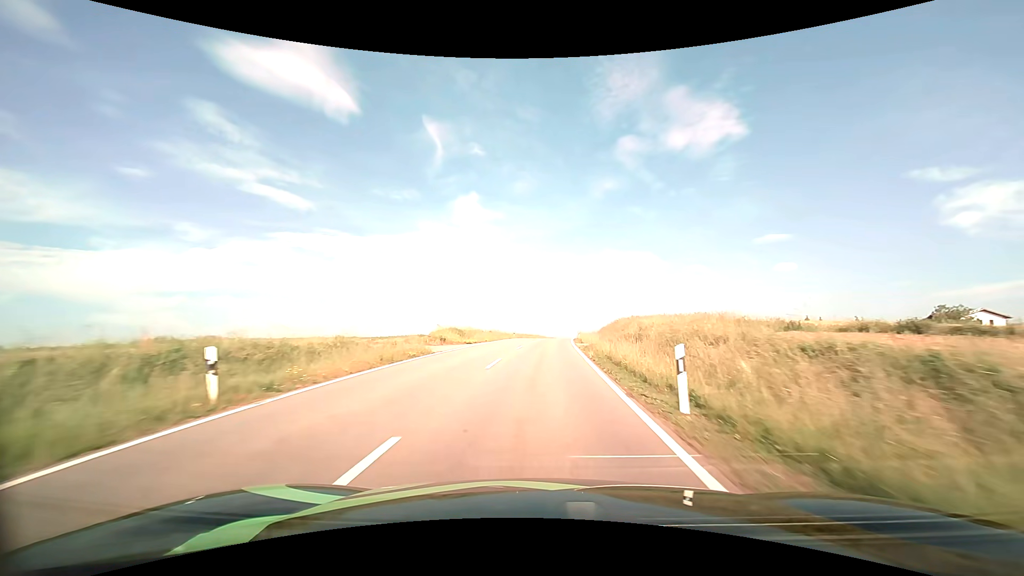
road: tertiary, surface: asphalt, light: Day
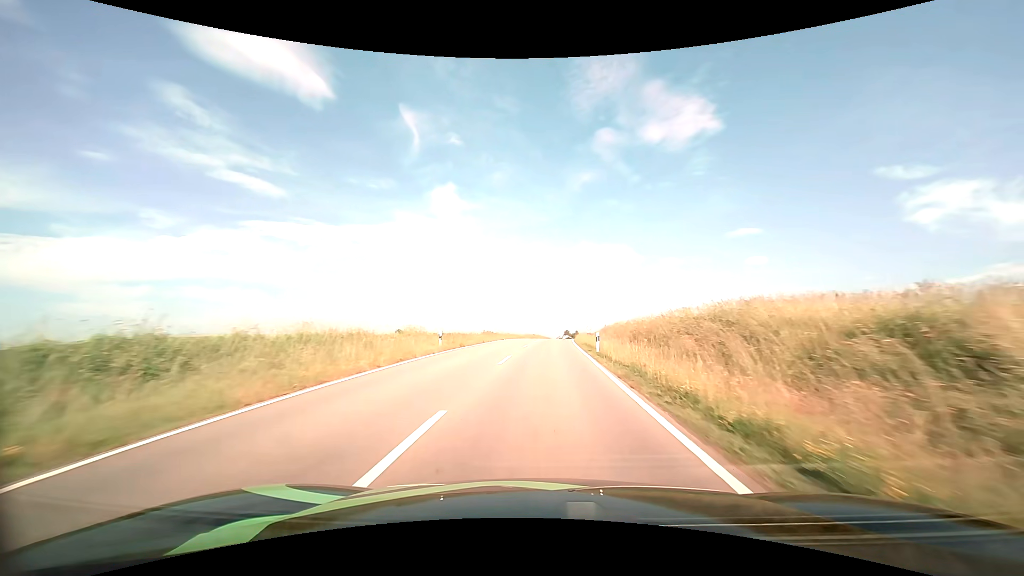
(+0.7, +35.5) m; +3°
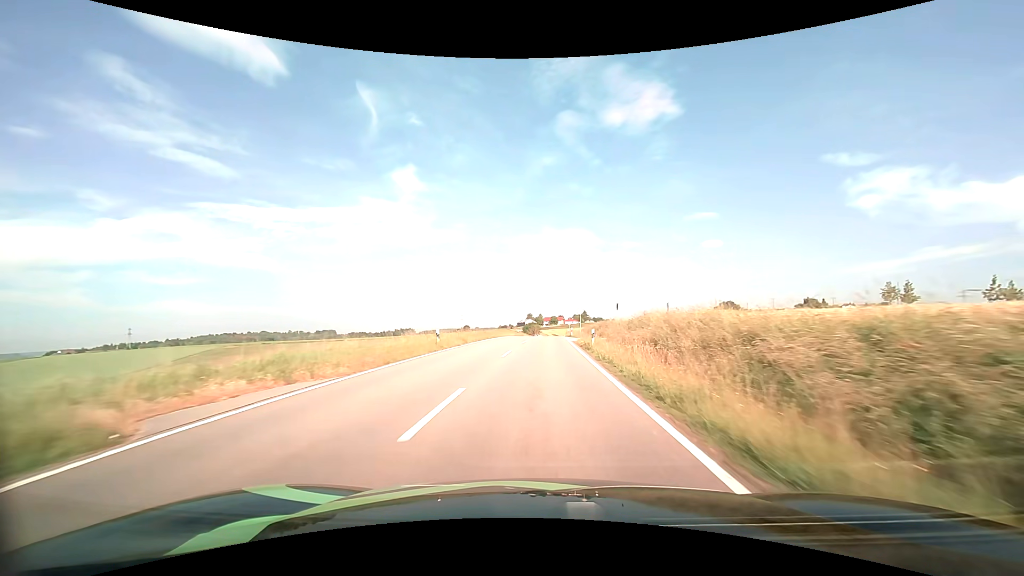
(+2.5, +58.9) m; +4°
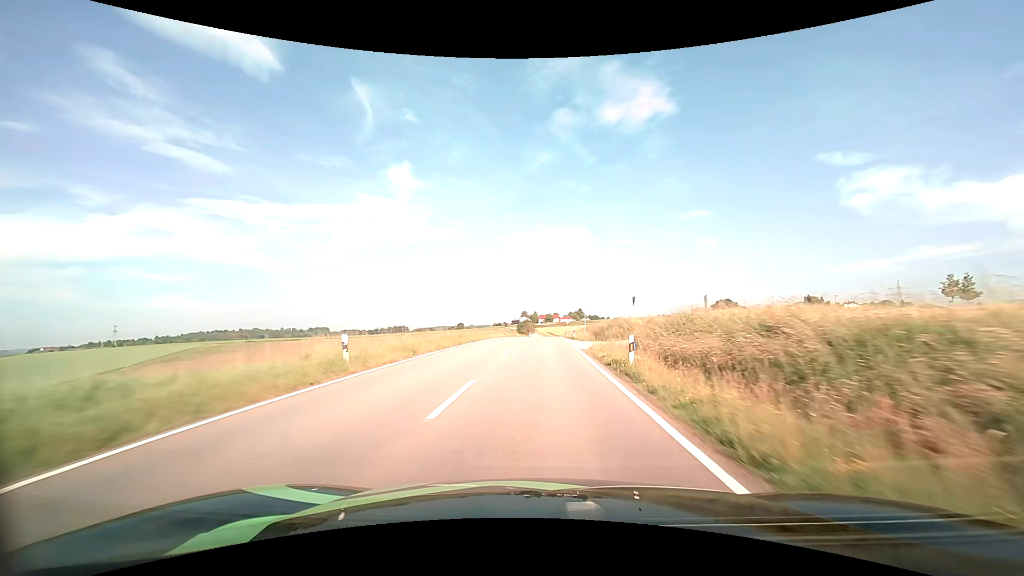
(+0.1, +11.6) m; +1°
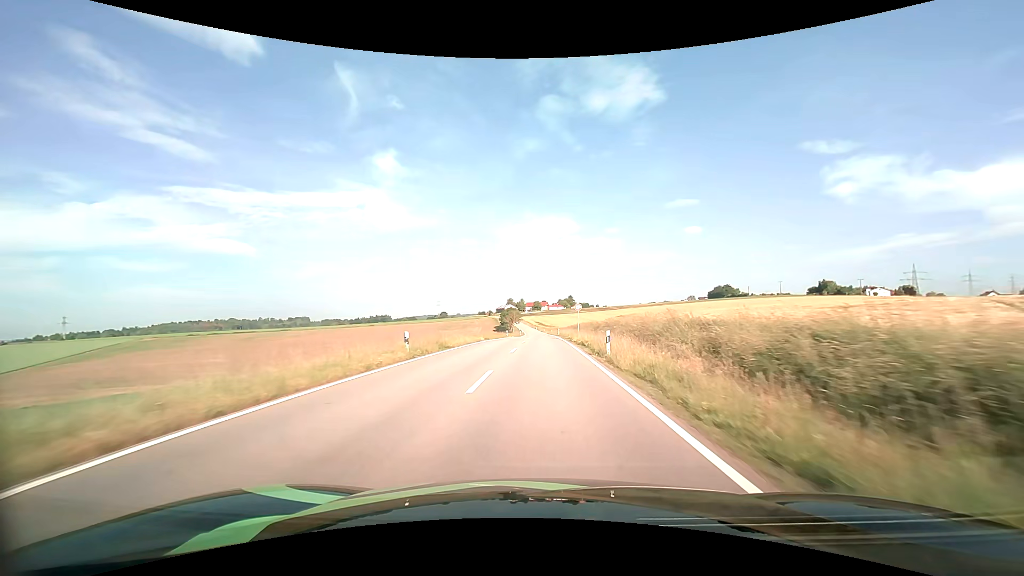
(+0.7, +47.0) m; +1°
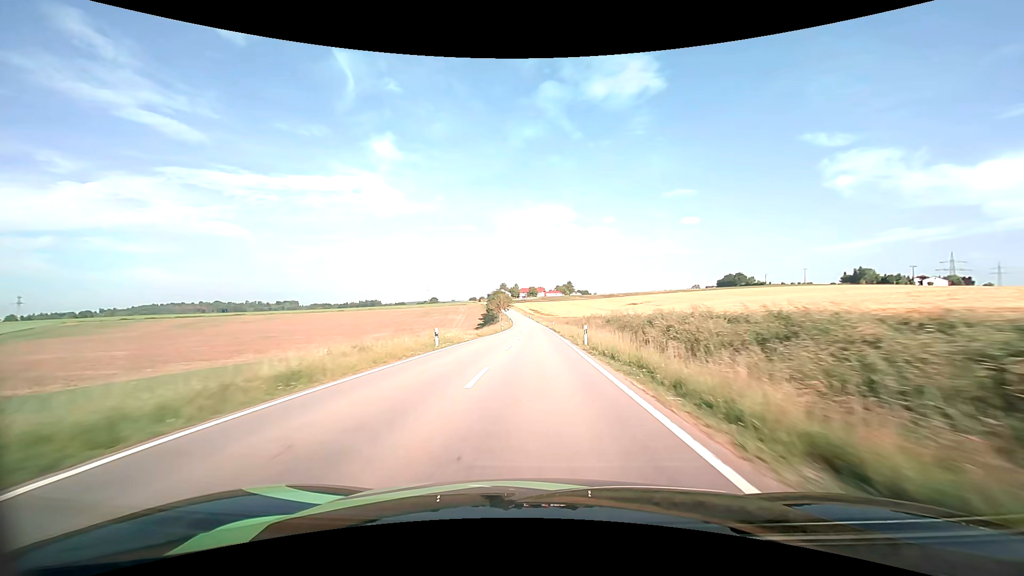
(+0.3, +48.7) m; +1°
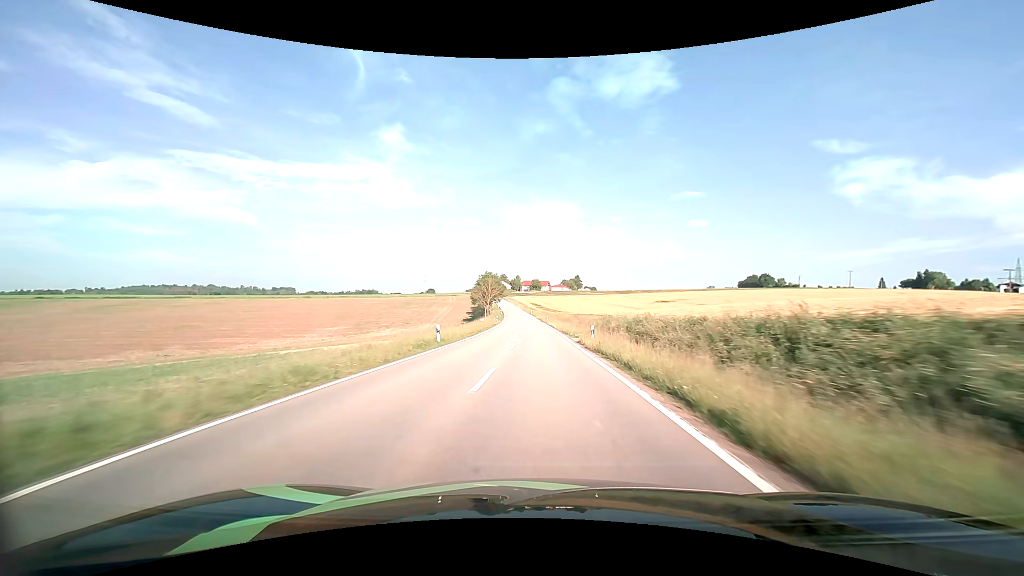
(-0.3, +50.7) m; 0°
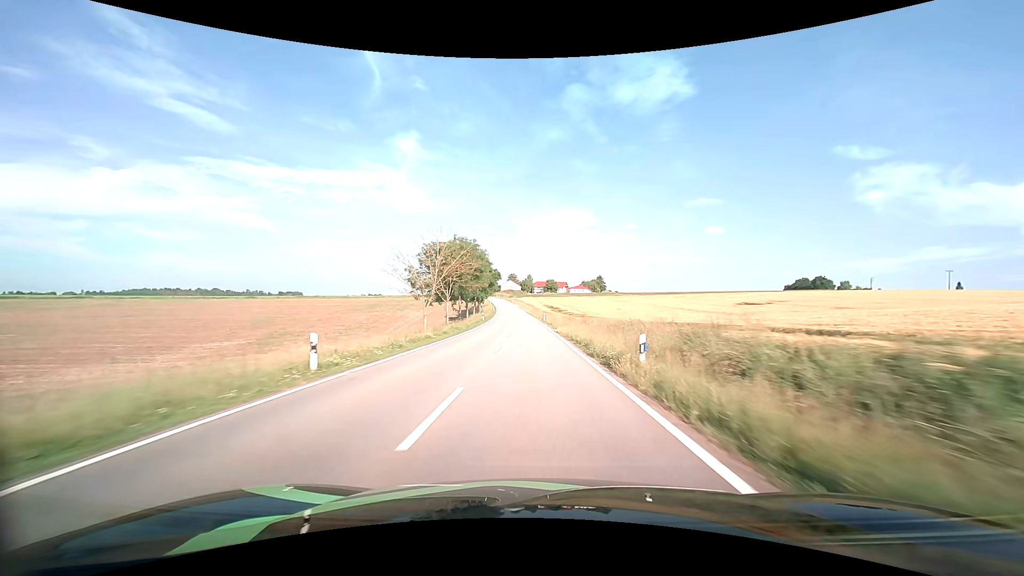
(-0.5, +65.4) m; -1°
